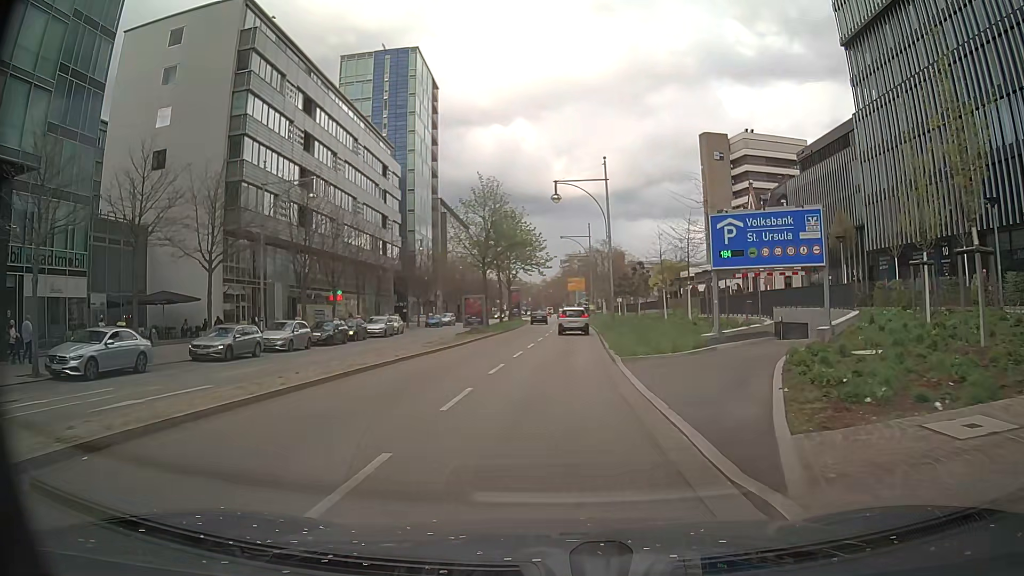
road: primary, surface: asphalt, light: Day
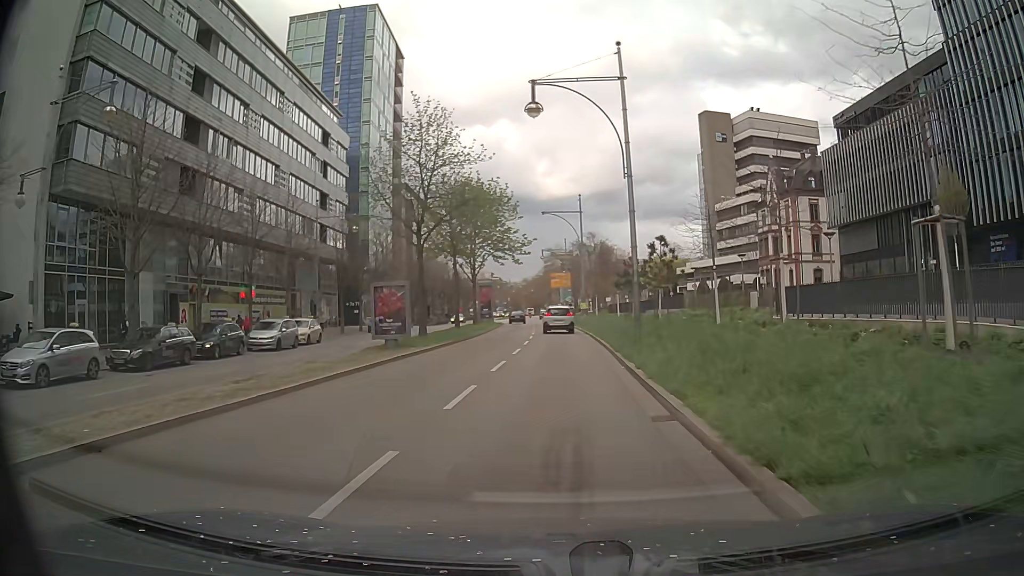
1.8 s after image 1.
(+0.2, +18.0) m; 0°
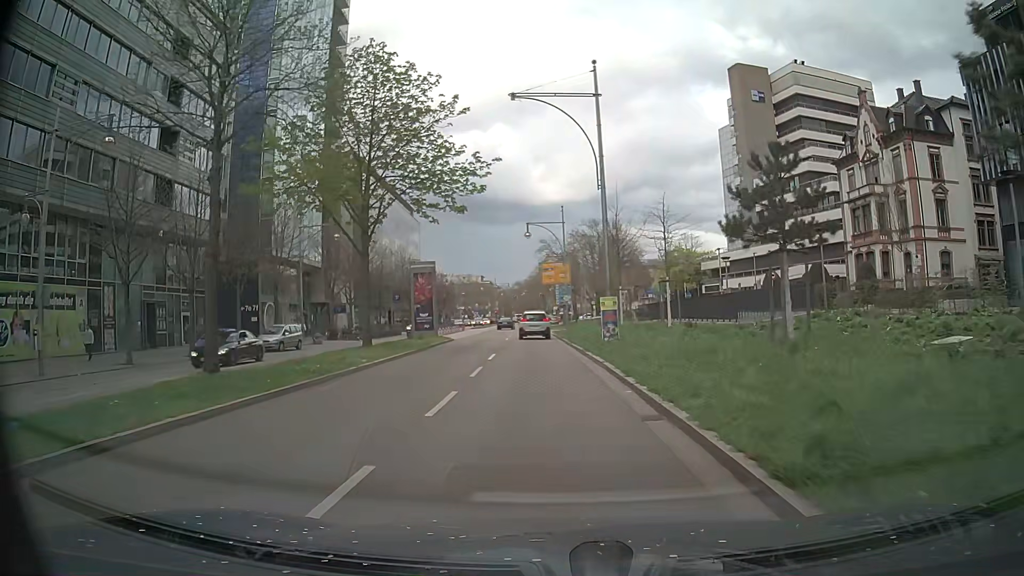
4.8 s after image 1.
(+0.9, +30.5) m; +2°
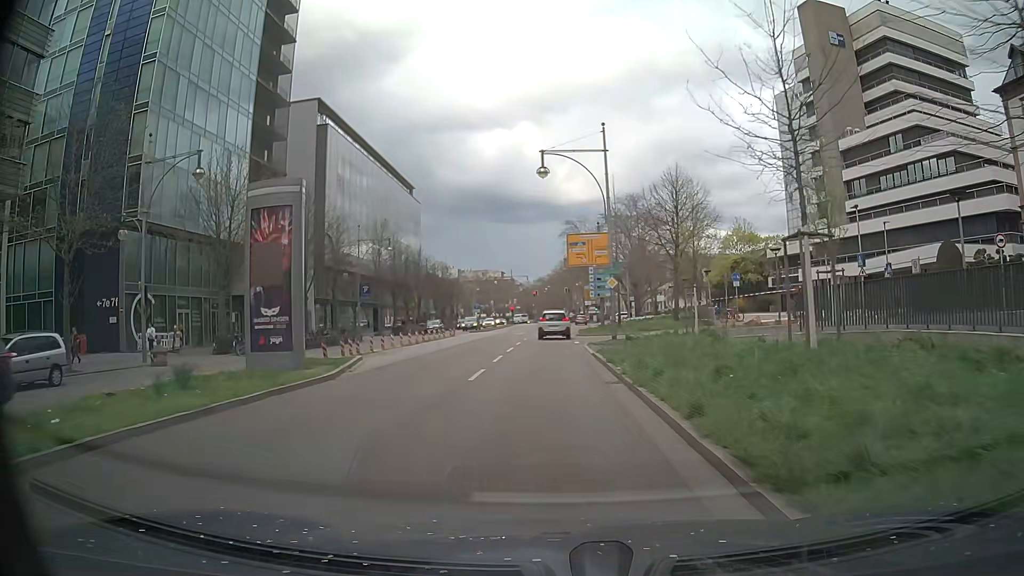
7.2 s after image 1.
(-0.5, +25.0) m; -2°
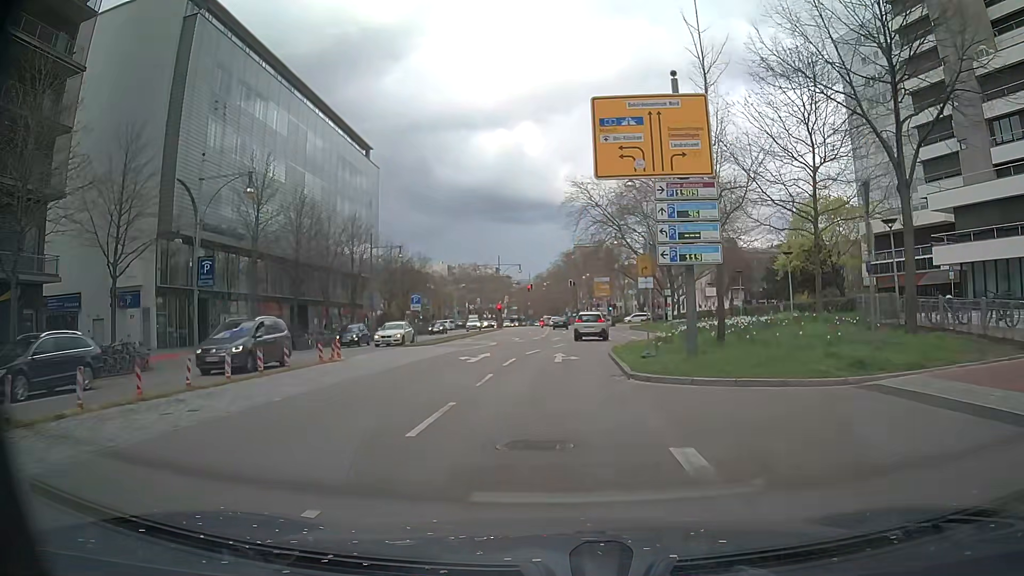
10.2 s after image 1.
(-0.1, +30.5) m; 0°
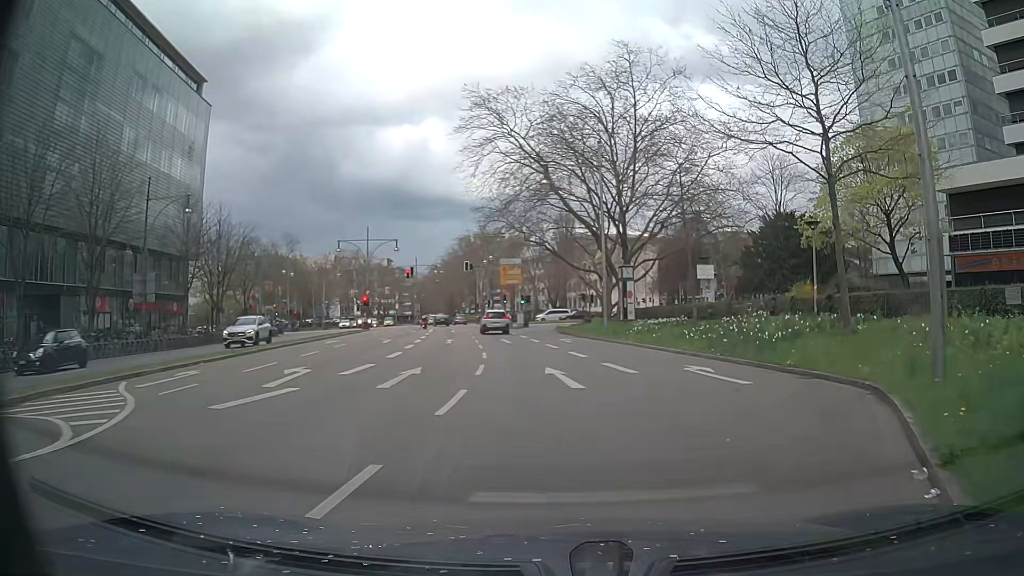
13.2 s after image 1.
(+0.8, +27.8) m; +8°
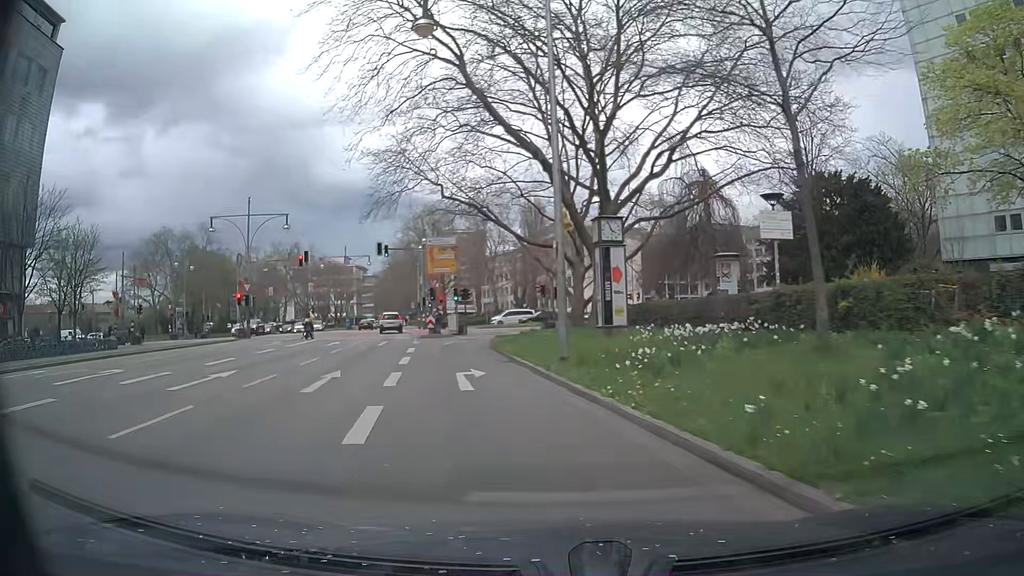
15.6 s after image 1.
(+2.1, +20.4) m; +2°
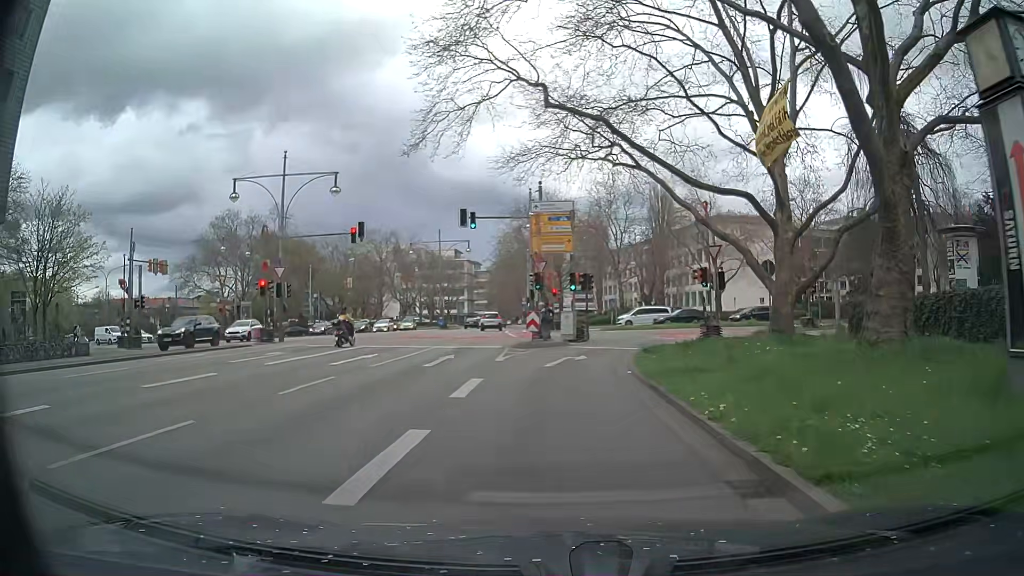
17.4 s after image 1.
(-1.5, +14.5) m; -10°
(0, +10) (+1, +20) (+3, +30) (+9, +38) (+16, +44) (+25, +49) (+35, +52) (+44, +54) (+54, +56) (+64, +58) m
